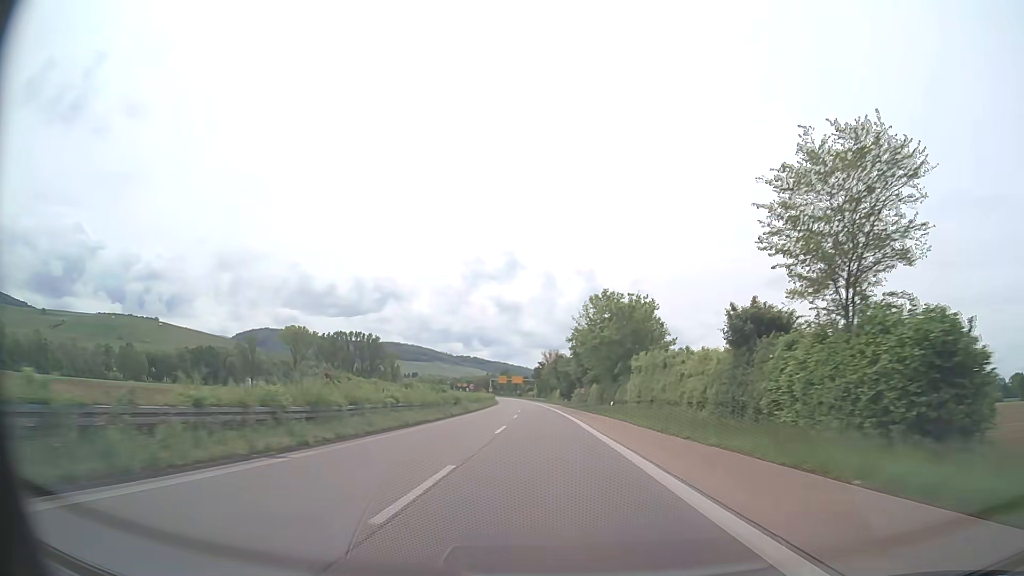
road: trunk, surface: asphalt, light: Day
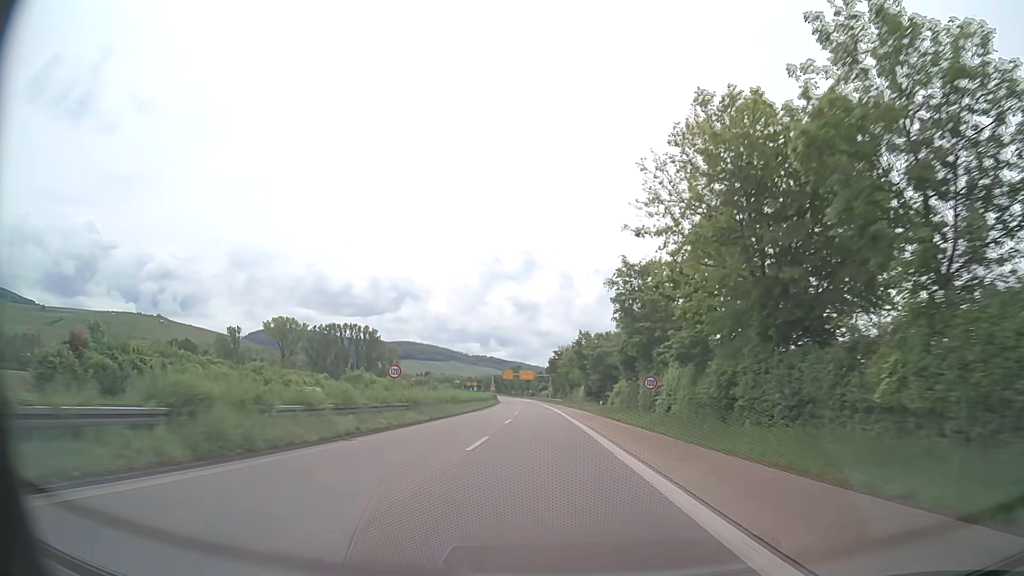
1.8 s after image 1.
(-0.6, +44.3) m; -2°
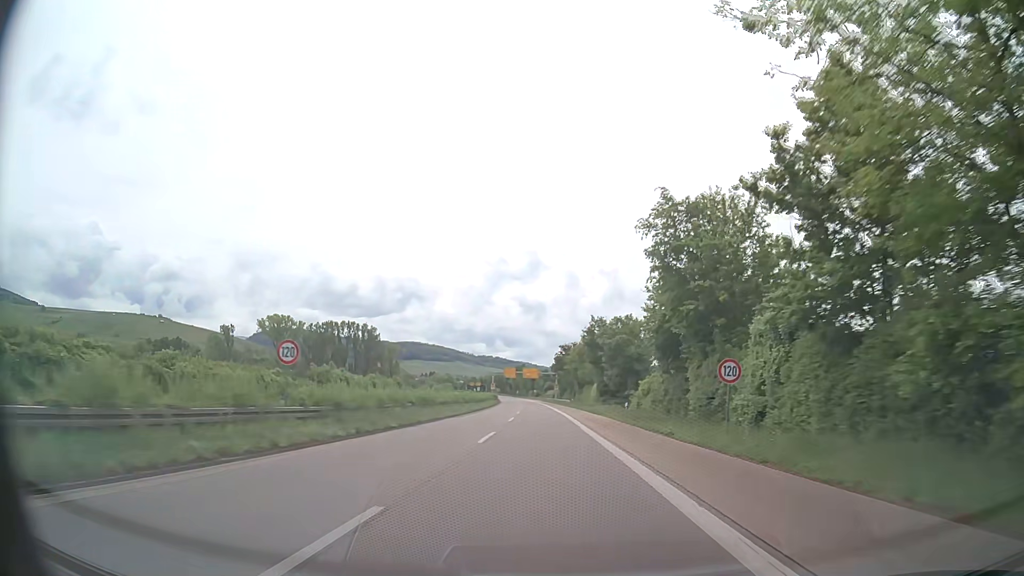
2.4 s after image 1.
(-0.1, +14.7) m; -1°
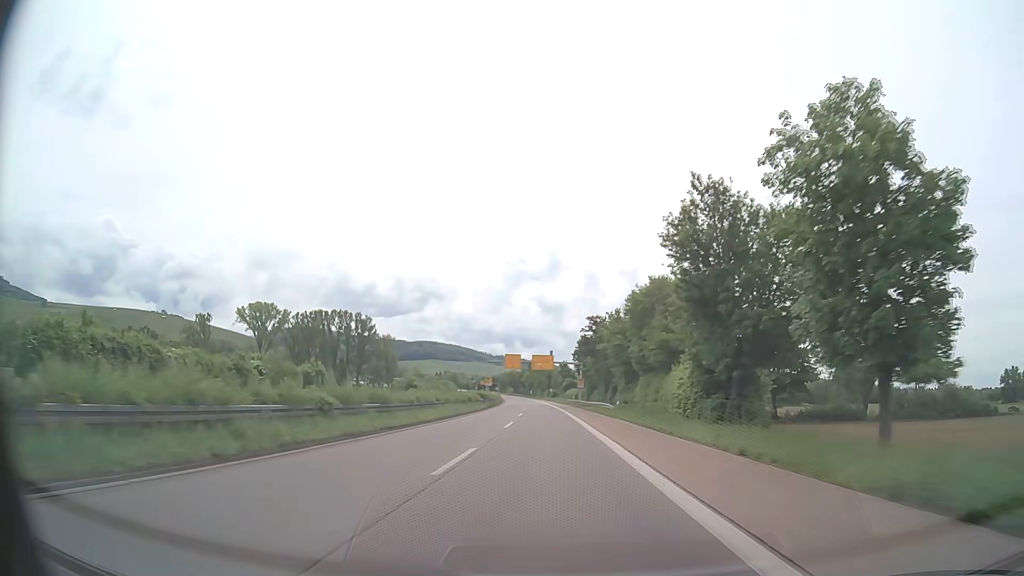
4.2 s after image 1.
(-0.5, +44.7) m; -1°
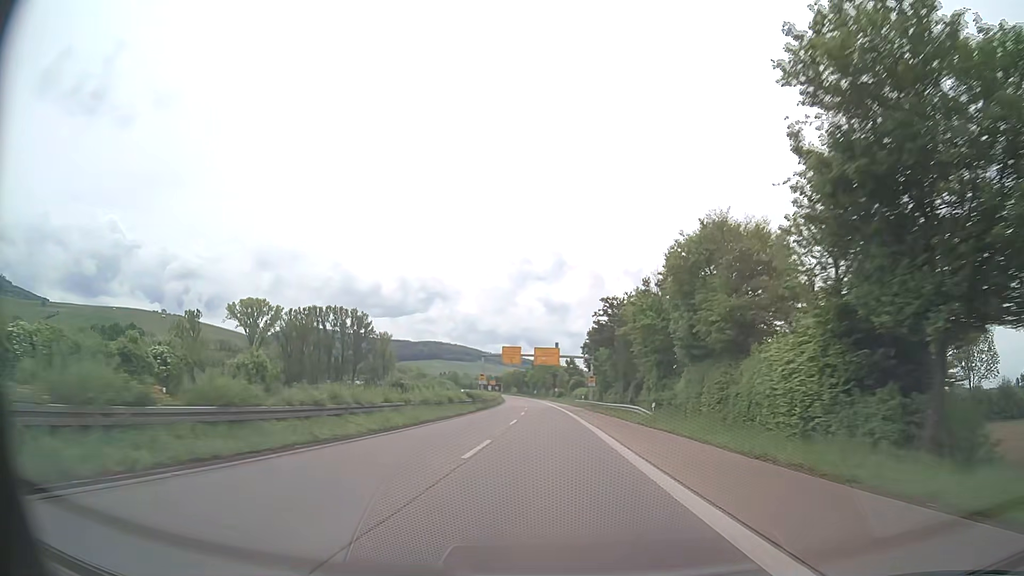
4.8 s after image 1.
(-0.1, +14.9) m; -1°
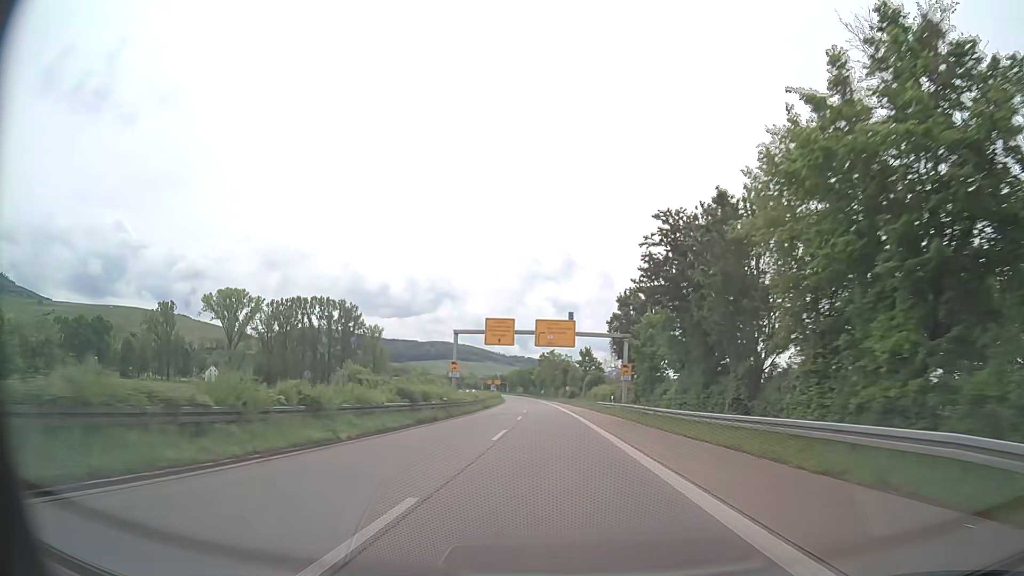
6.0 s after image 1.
(-0.2, +29.8) m; -1°
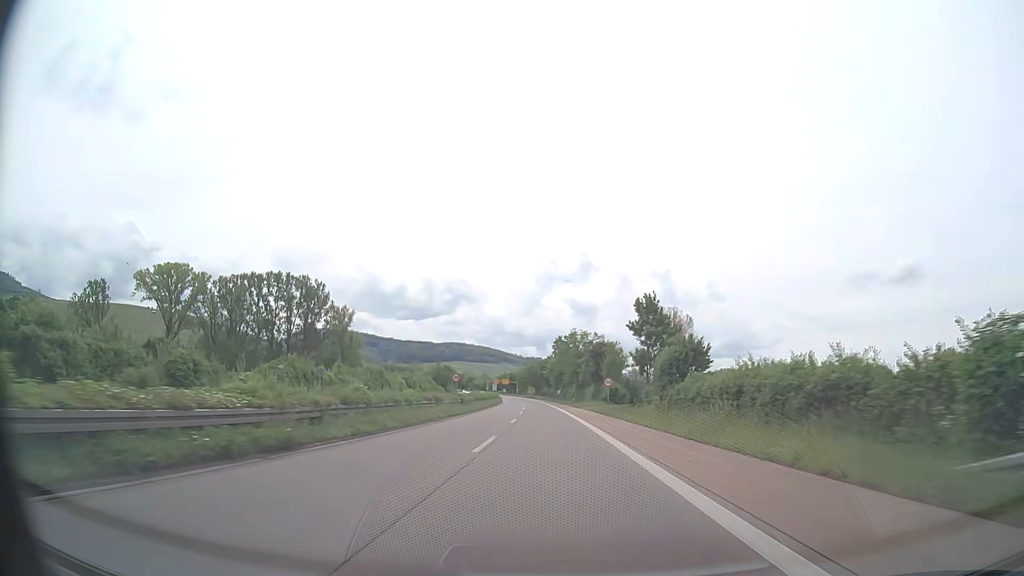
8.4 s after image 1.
(-0.6, +58.7) m; -2°
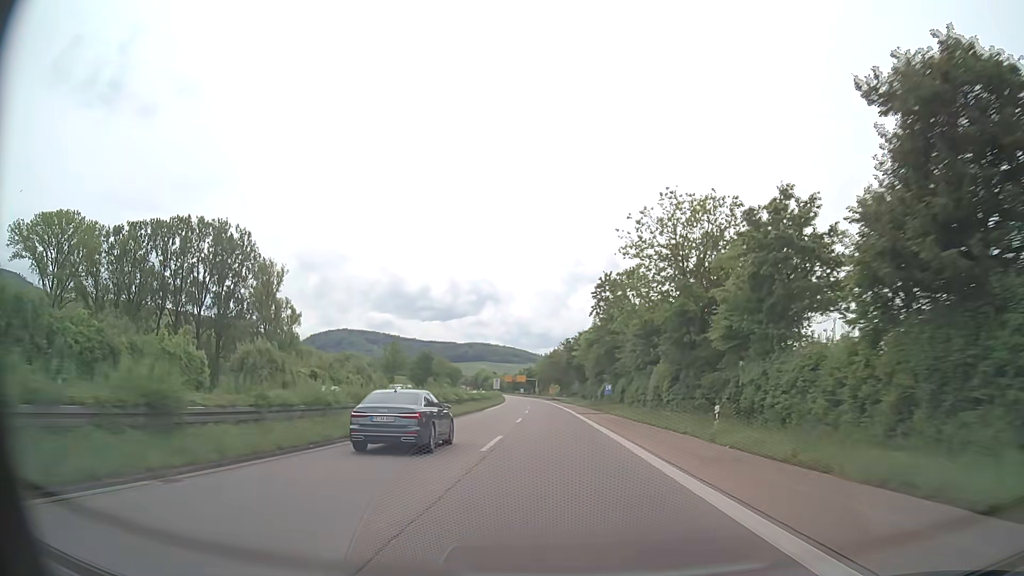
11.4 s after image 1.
(-1.0, +71.8) m; -2°
(0, +10) (0, +20) (0, +30) (0, +40) (-1, +50) (-1, +60) (-1, +70) (-2, +80) (-3, +90) (-3, +100) m
